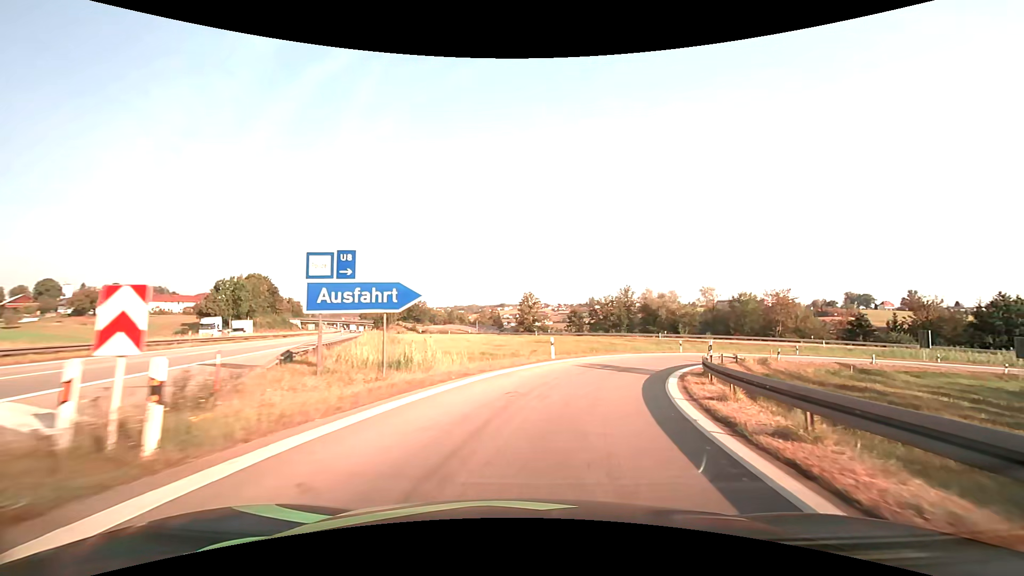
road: motorway_link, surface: asphalt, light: Day
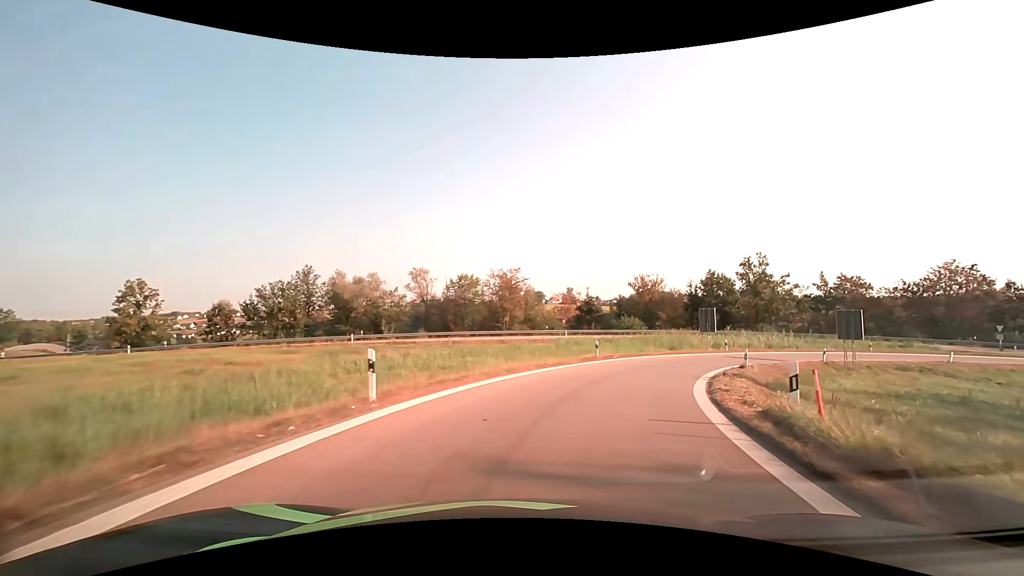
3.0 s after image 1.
(+8.7, +31.3) m; +33°
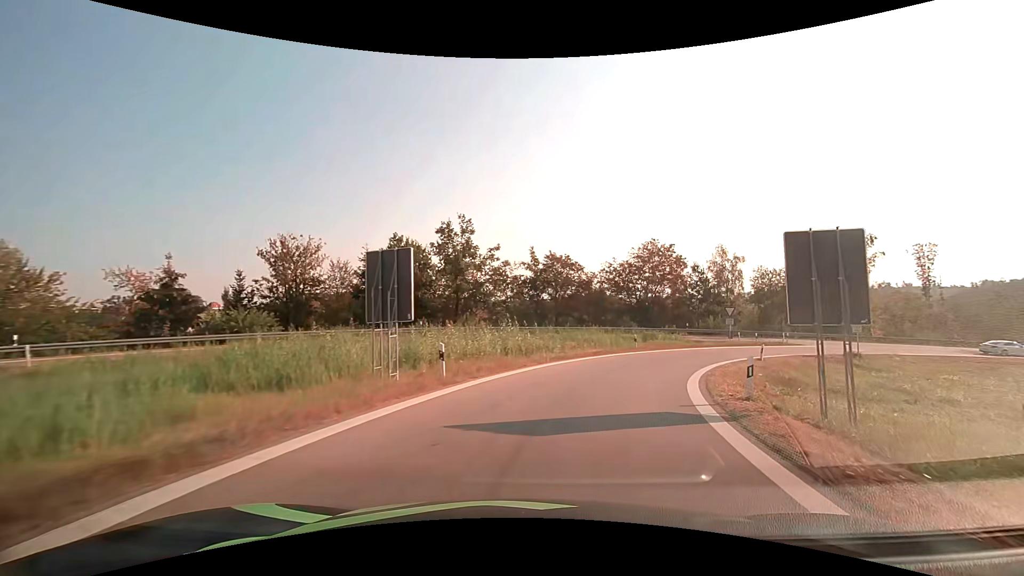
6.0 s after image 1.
(+9.2, +29.5) m; +35°
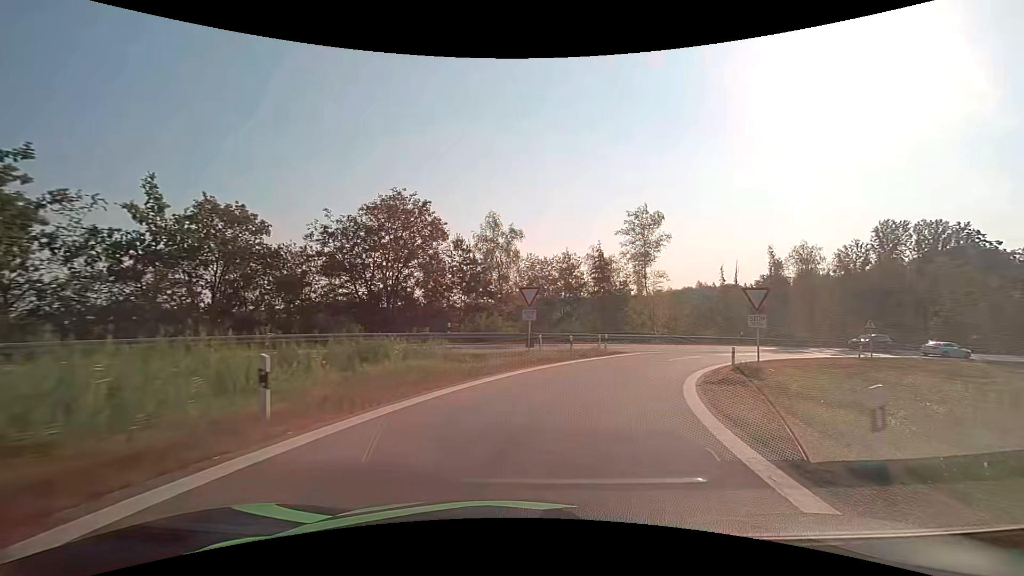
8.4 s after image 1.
(+6.0, +24.3) m; +28°
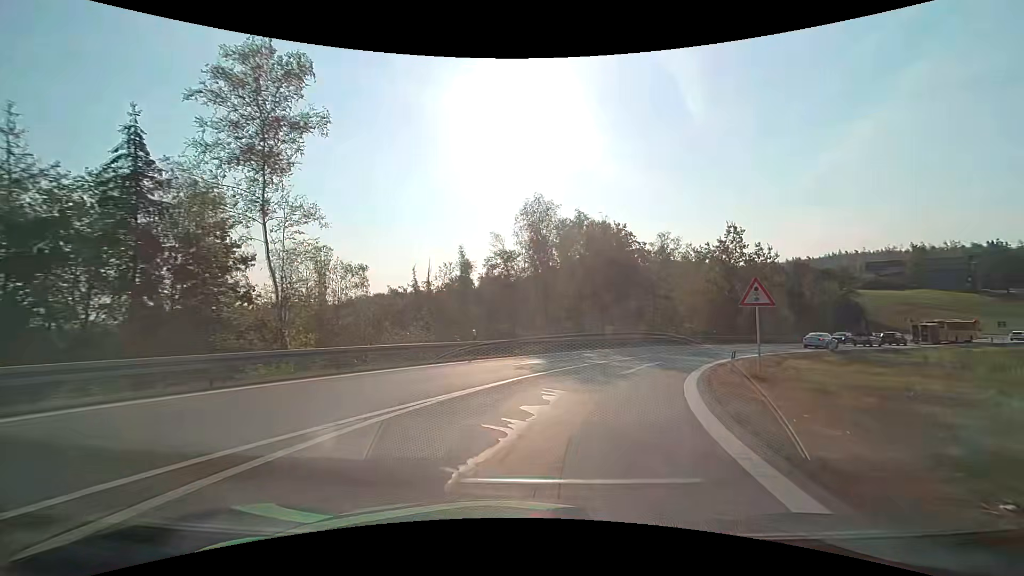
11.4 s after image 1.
(+9.0, +29.3) m; +34°
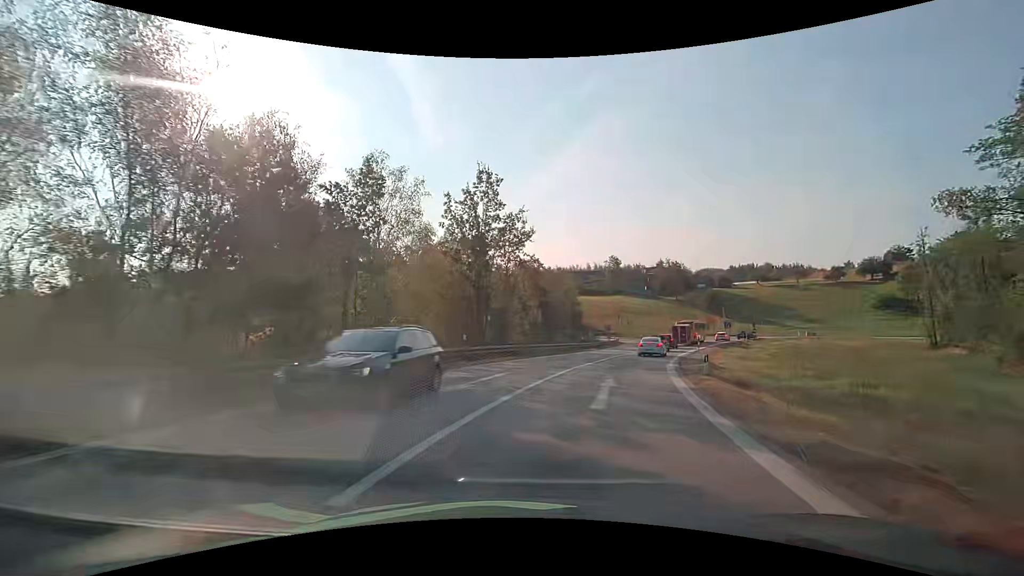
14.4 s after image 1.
(+7.3, +26.7) m; +31°
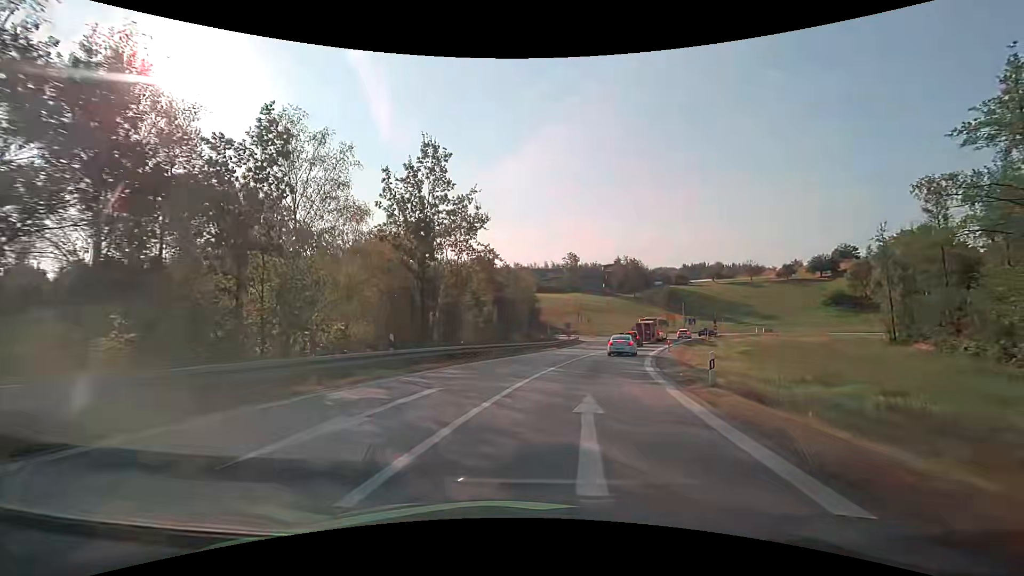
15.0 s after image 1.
(+0.2, +5.0) m; +4°
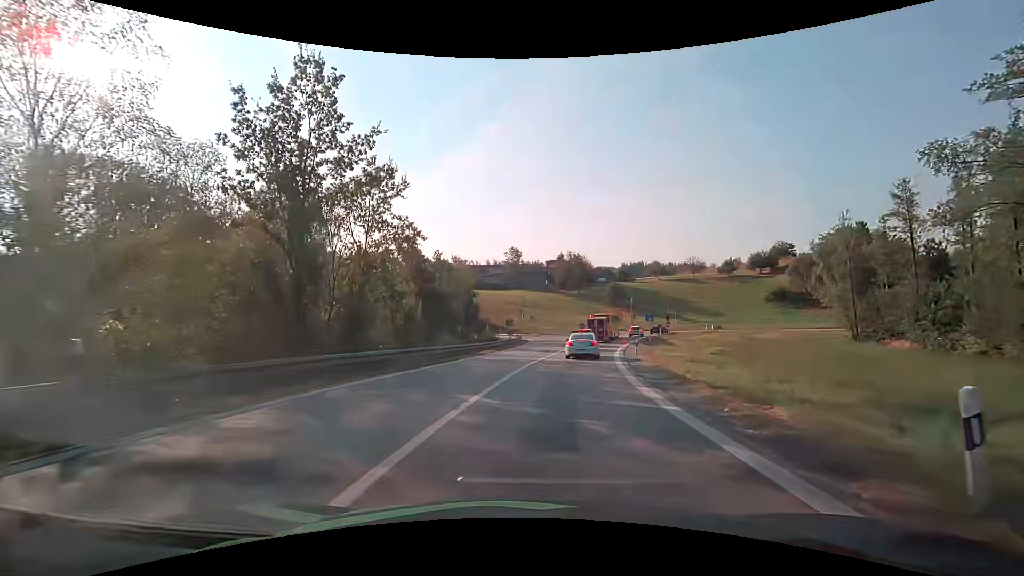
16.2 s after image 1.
(+0.6, +9.4) m; +6°
